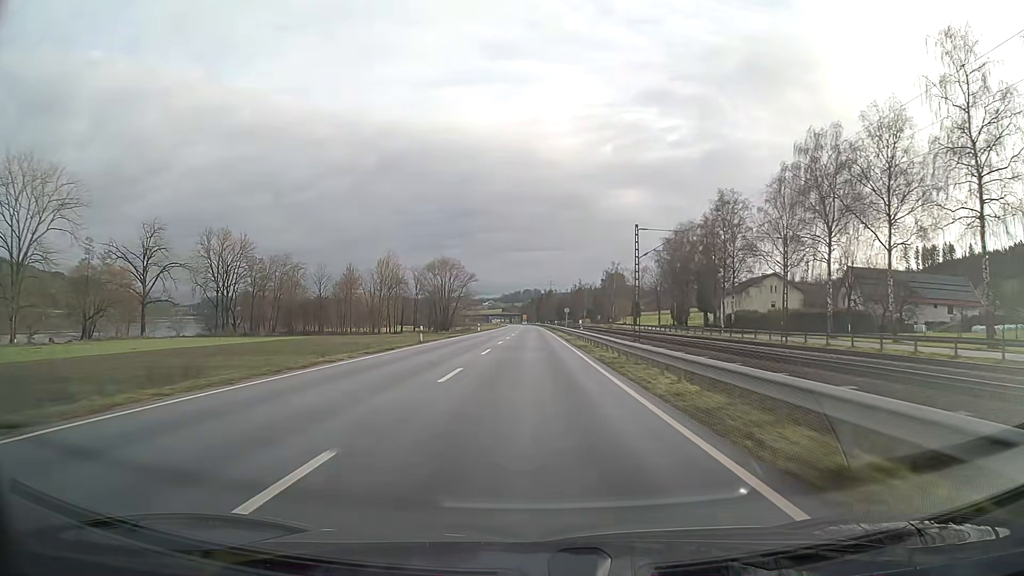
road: primary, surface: asphalt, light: Day
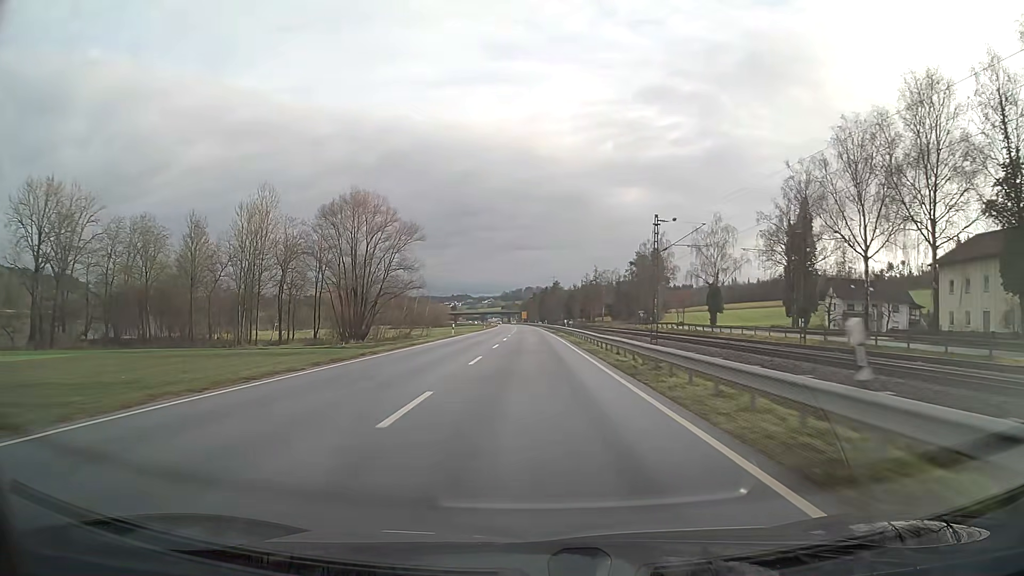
(-0.1, +79.0) m; 0°
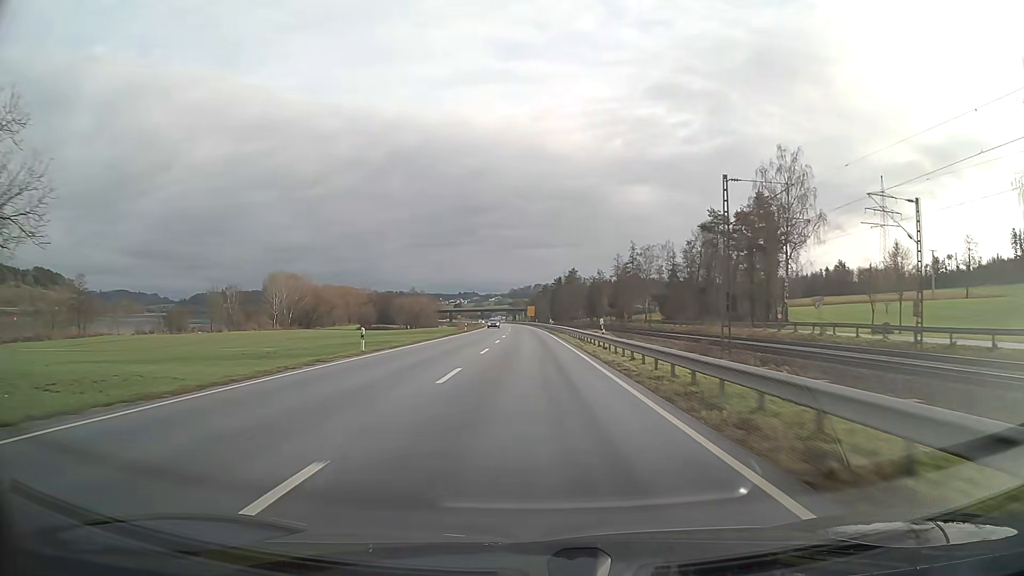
(-0.4, +79.1) m; -1°
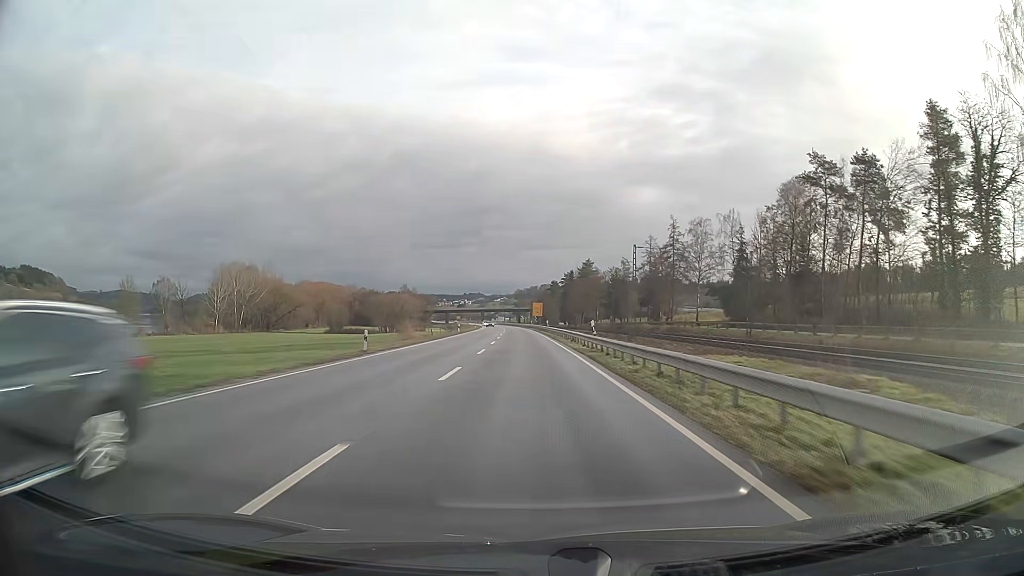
(-0.3, +47.5) m; -1°
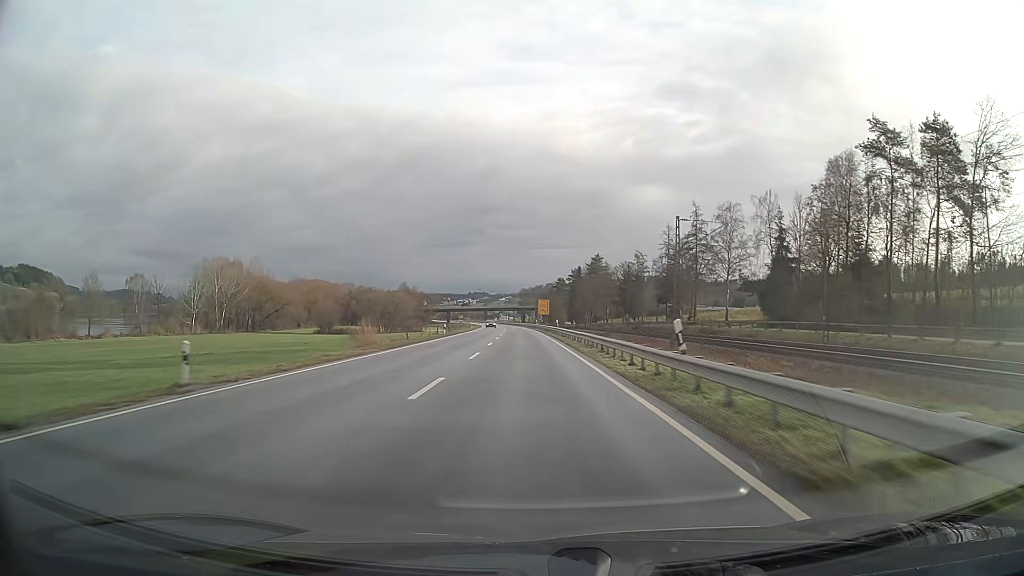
(-0.1, +15.8) m; 0°
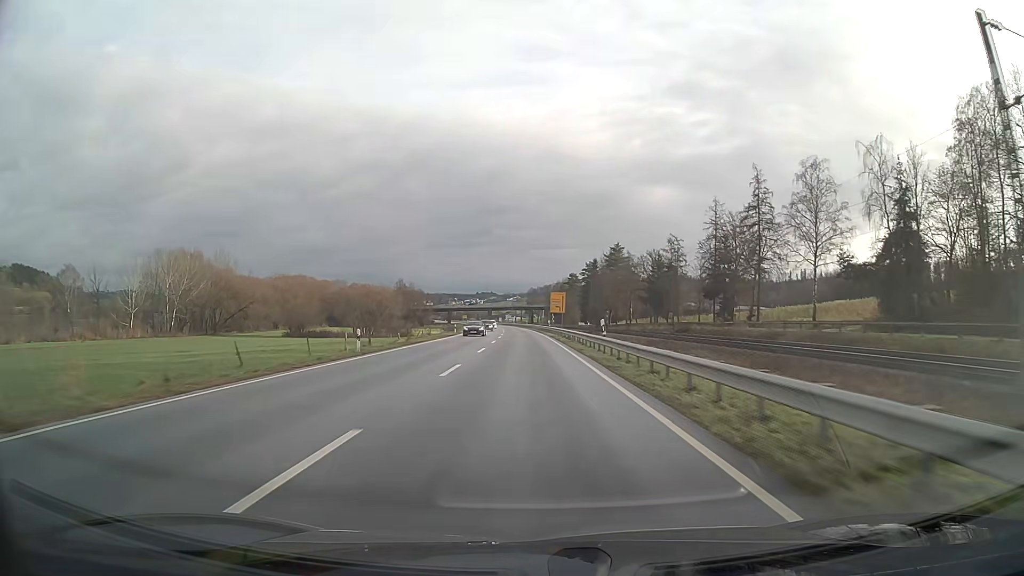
(-0.2, +31.7) m; -1°
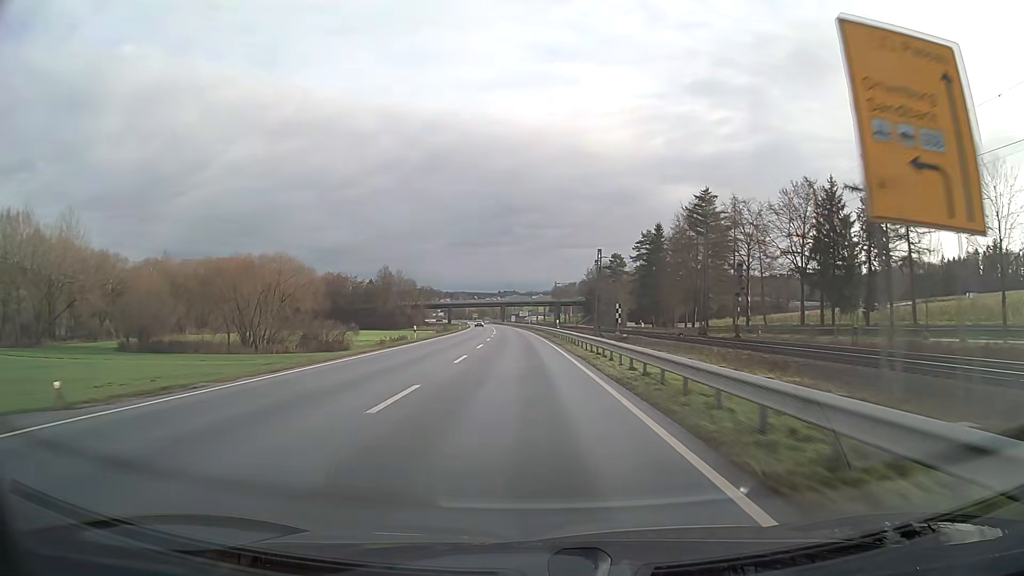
(-1.3, +79.2) m; -2°
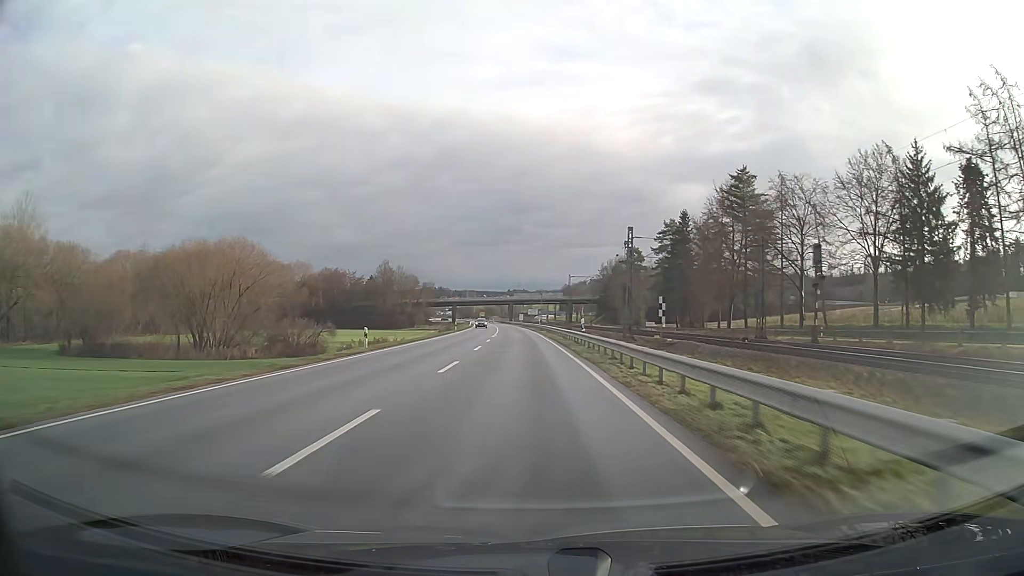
(-0.1, +15.9) m; -1°
(0, +10) (0, +20) (0, +30) (-1, +40) (-1, +50) (-1, +60) (-2, +70) (-2, +80) (-3, +90) (-3, +100) m
